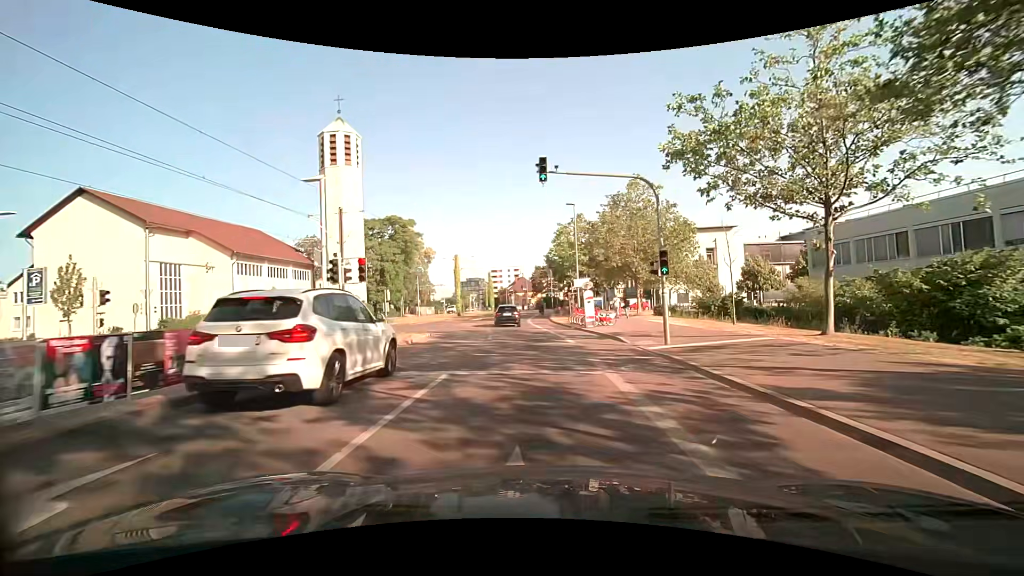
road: secondary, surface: asphalt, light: Day
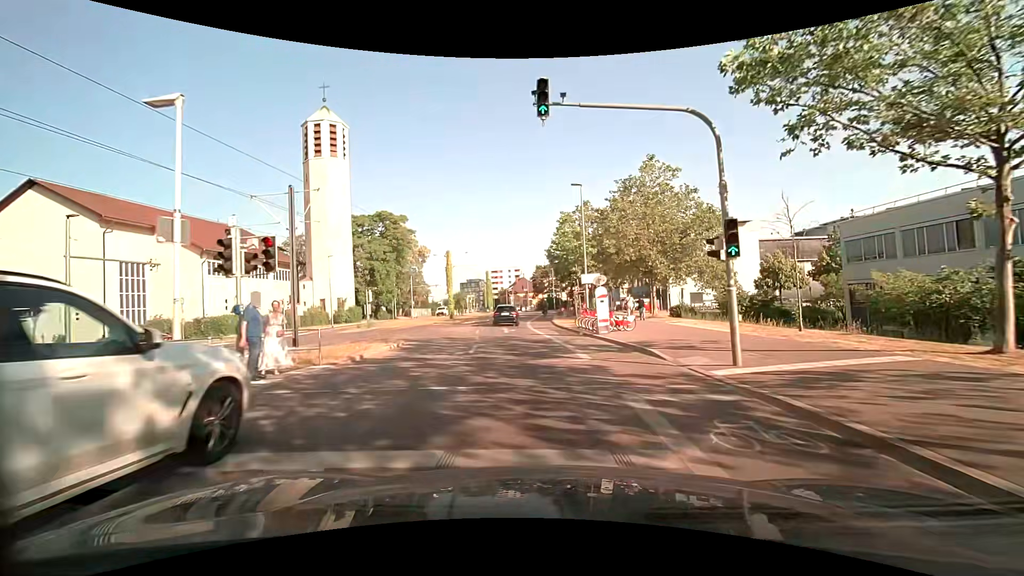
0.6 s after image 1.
(0.0, +5.7) m; 0°
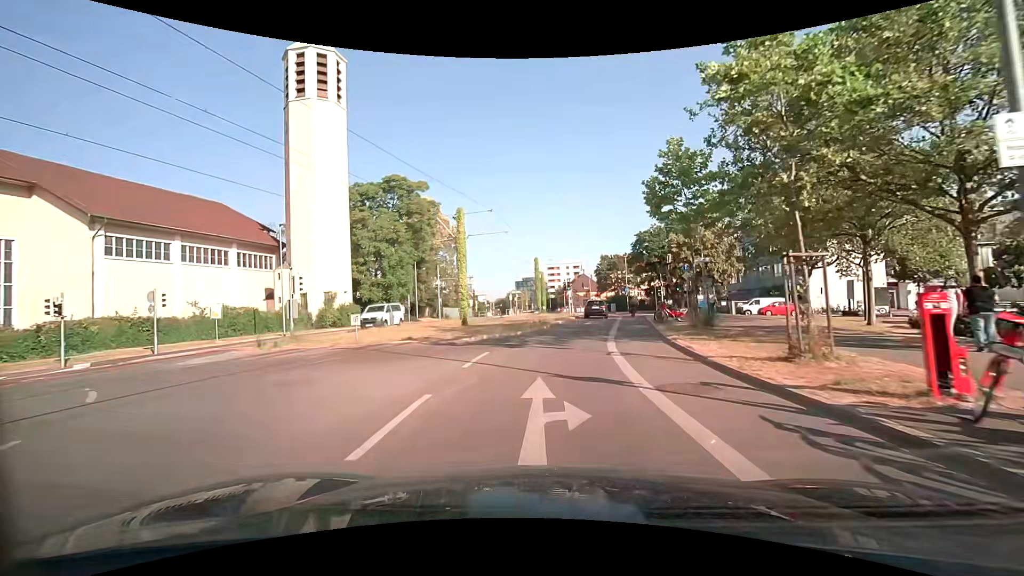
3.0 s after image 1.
(-1.4, +23.0) m; -7°
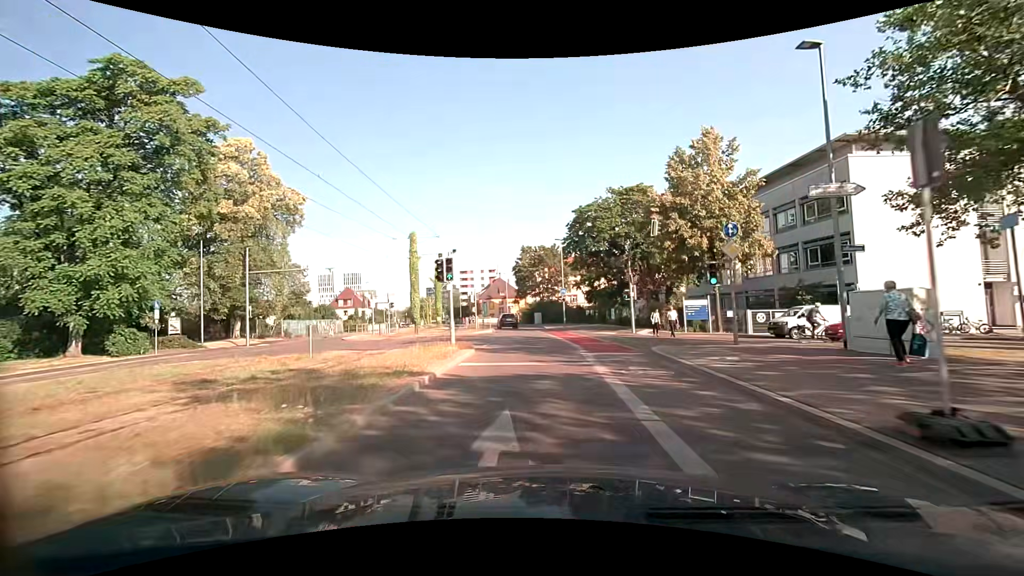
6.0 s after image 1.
(+2.5, +27.3) m; +10°
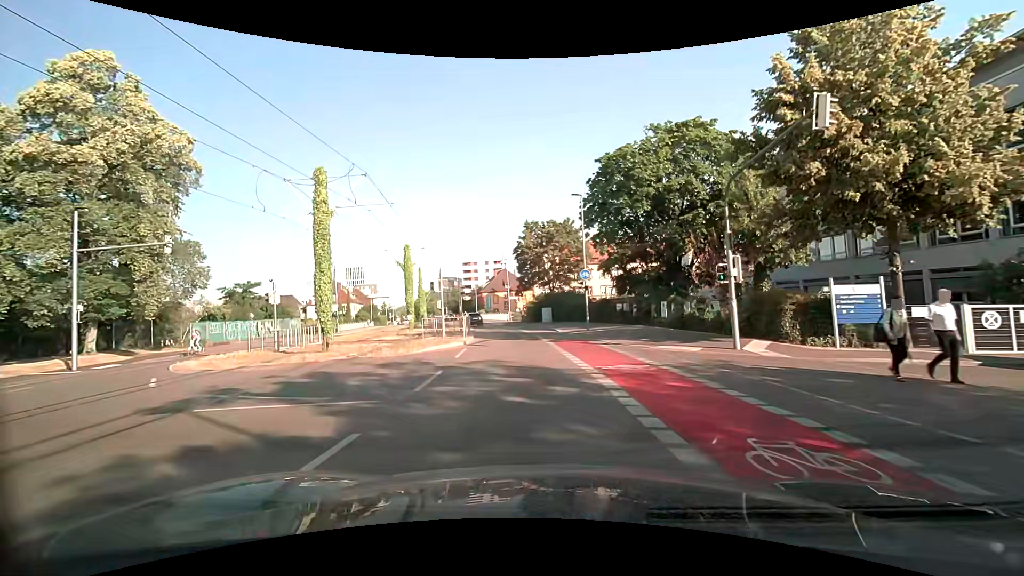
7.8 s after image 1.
(-0.1, +16.2) m; -2°
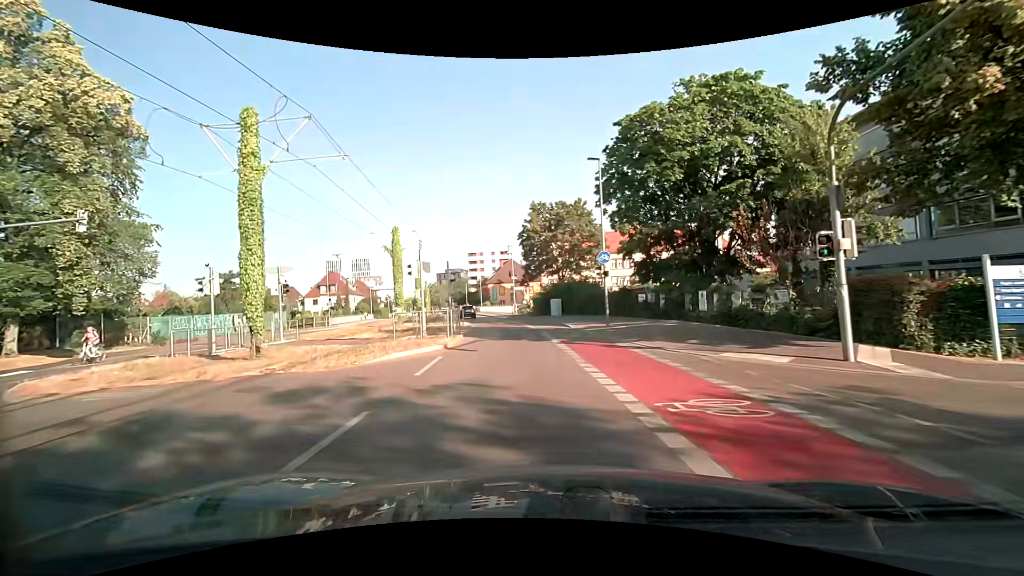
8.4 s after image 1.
(0.0, +5.5) m; 0°
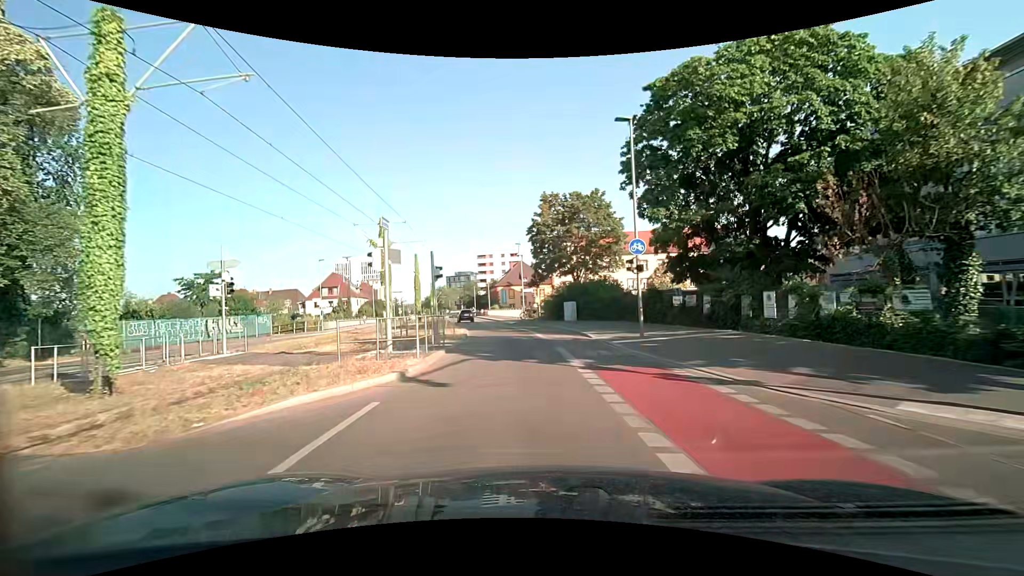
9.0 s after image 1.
(-0.1, +5.6) m; -1°
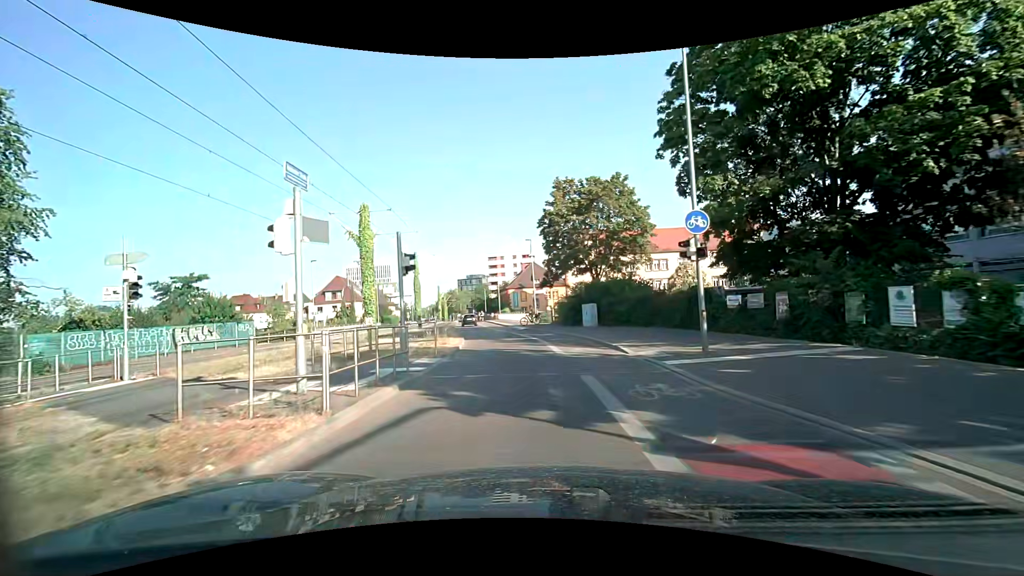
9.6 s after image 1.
(-0.1, +5.5) m; -3°
(0, +10) (-1, +20) (-3, +30) (-4, +40) (-6, +50) (-8, +59) (-9, +69) (-11, +79) (-12, +89) (-14, +99) m
